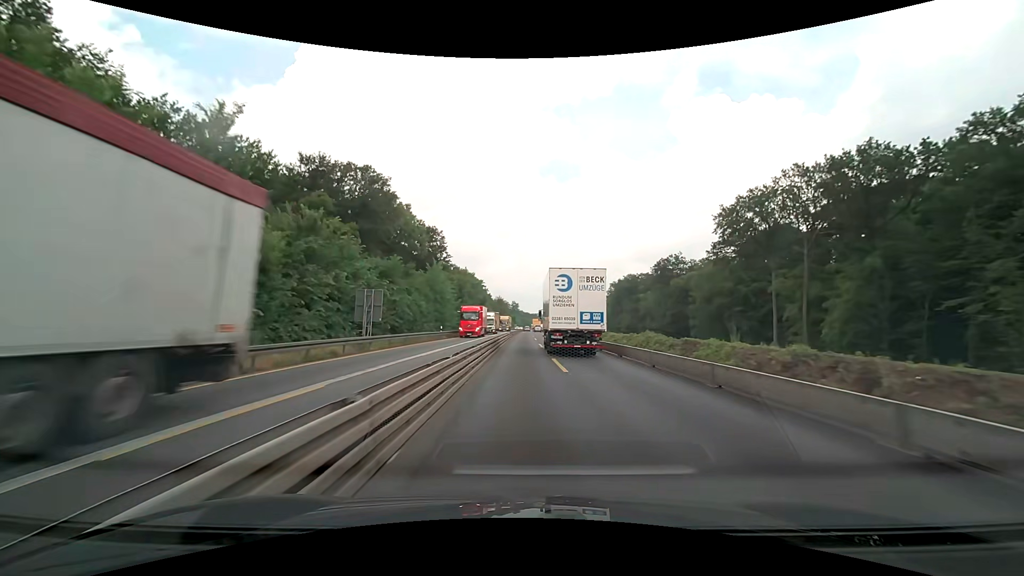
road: motorway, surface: concrete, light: Day
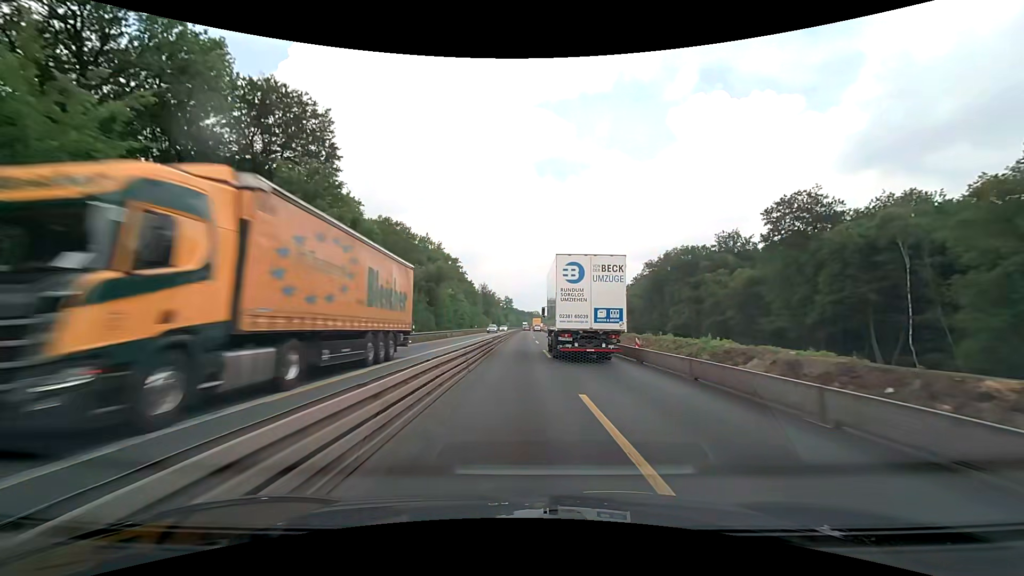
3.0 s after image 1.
(+0.6, +65.1) m; +1°
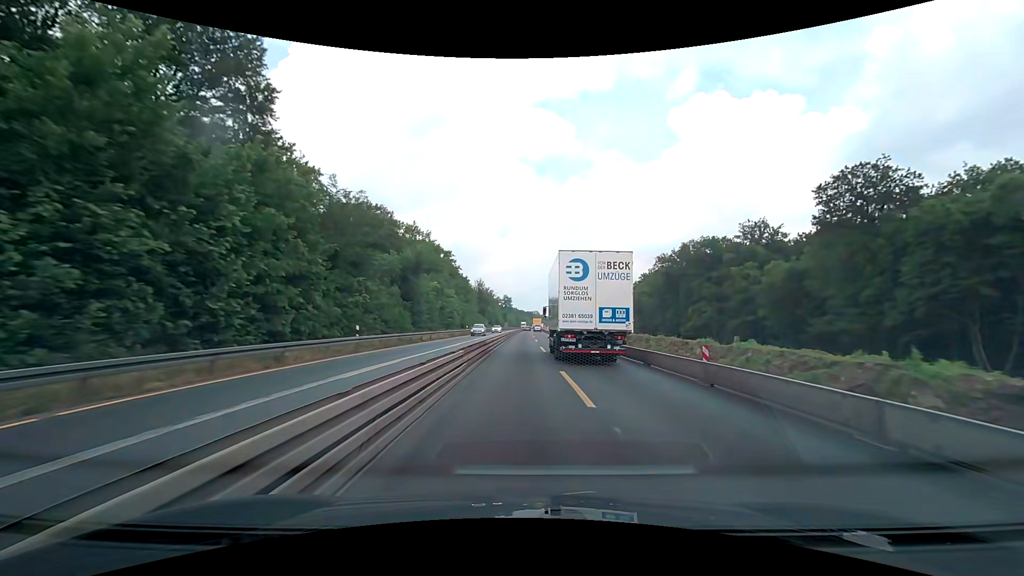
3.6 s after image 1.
(0.0, +13.2) m; 0°
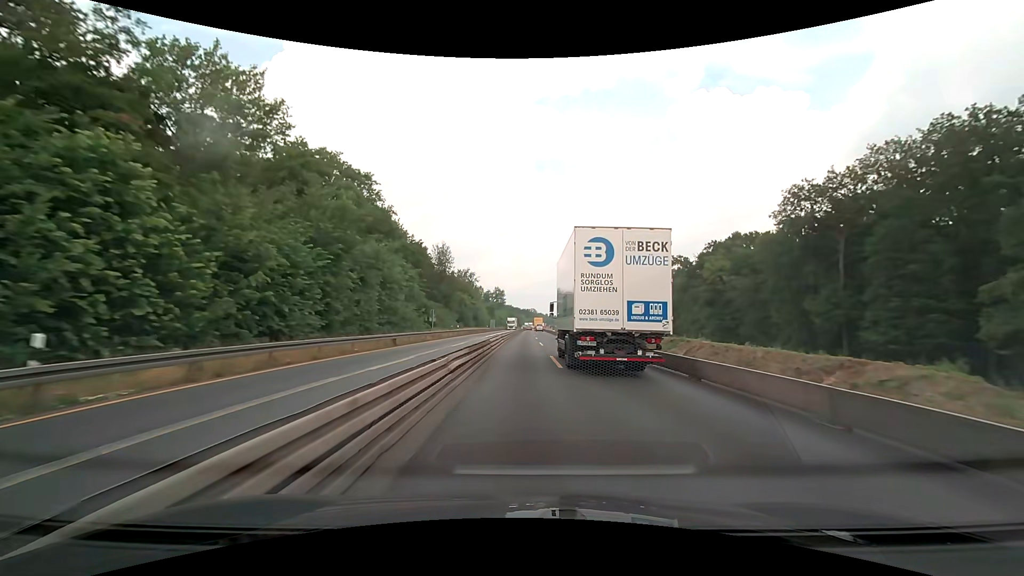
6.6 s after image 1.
(+0.2, +65.2) m; 0°
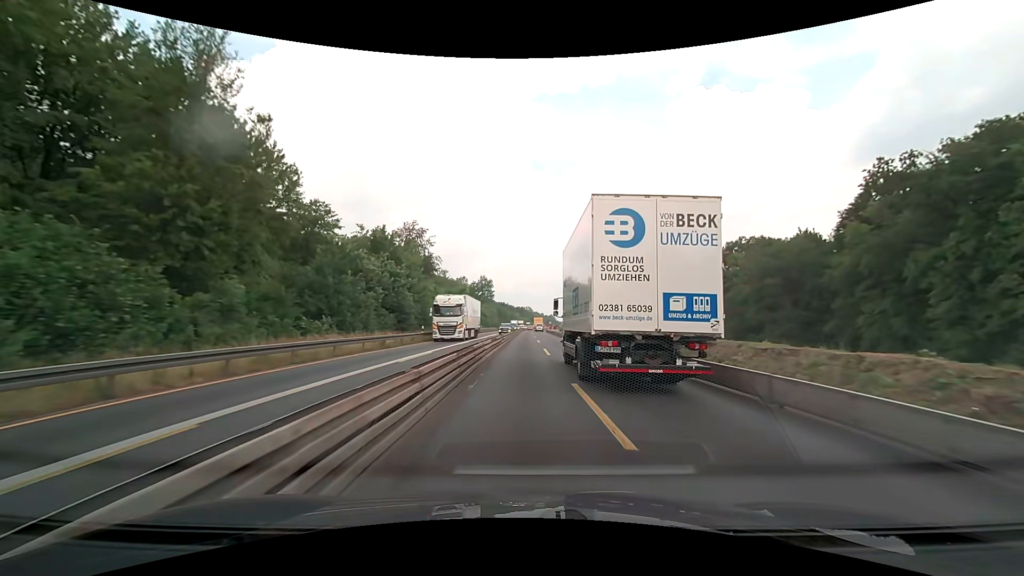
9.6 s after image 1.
(+0.5, +64.5) m; +1°
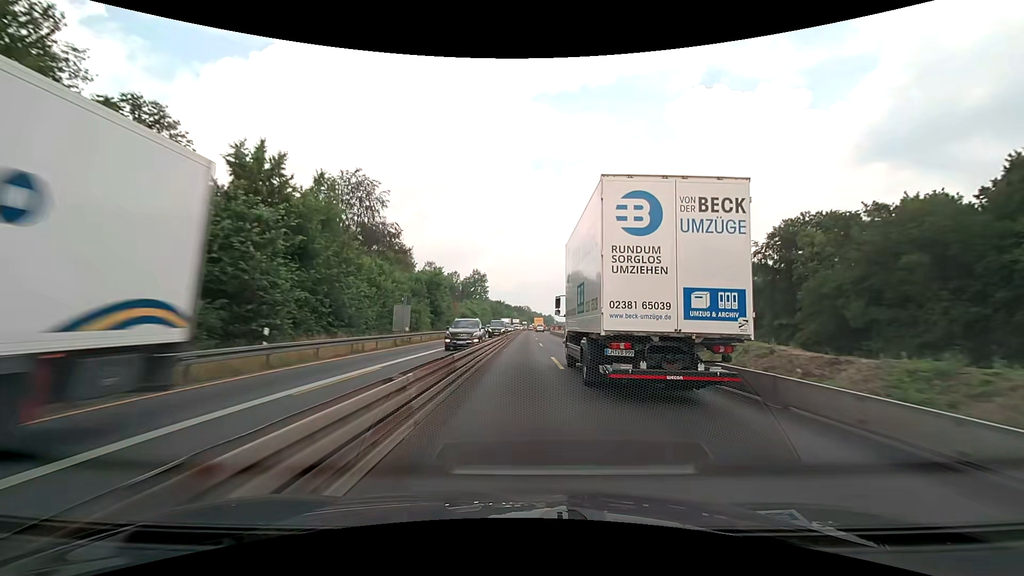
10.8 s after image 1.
(0.0, +25.8) m; 0°
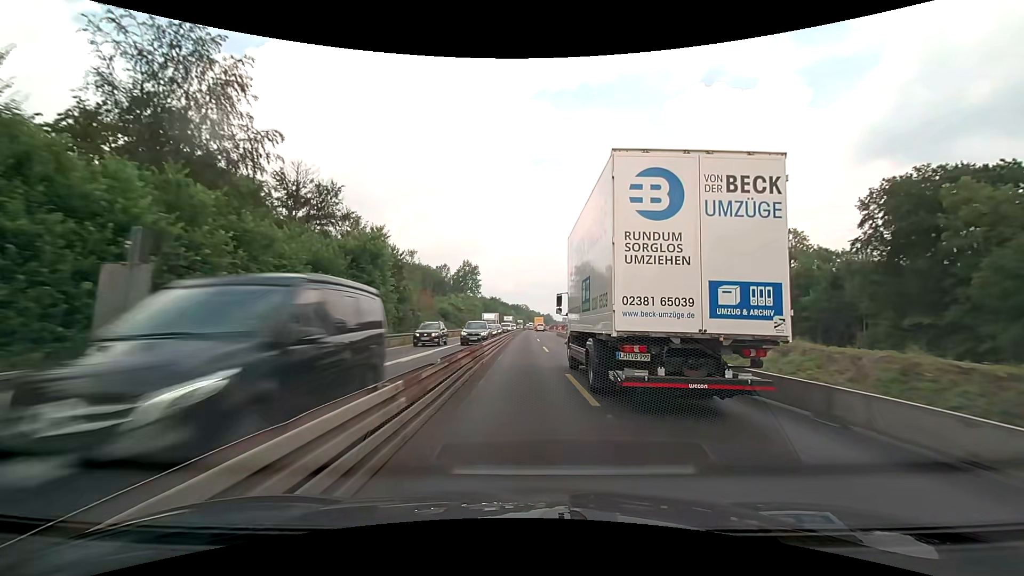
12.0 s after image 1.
(0.0, +25.7) m; 0°
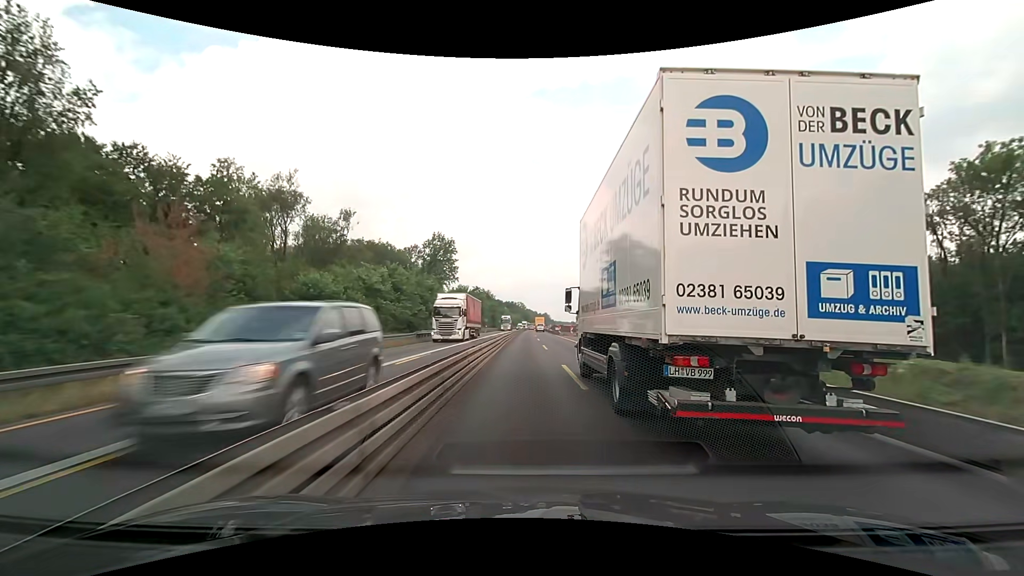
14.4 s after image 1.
(+0.2, +51.4) m; +1°
(0, +10) (0, +20) (0, +30) (0, +40) (0, +50) (0, +60) (0, +70) (0, +80) (+1, +90) (+1, +100) m
